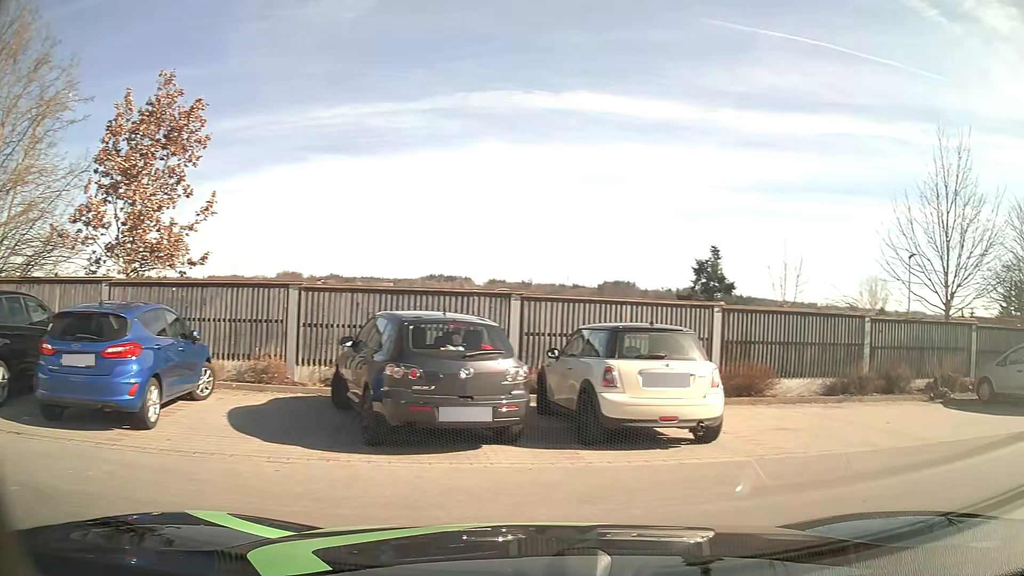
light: Day
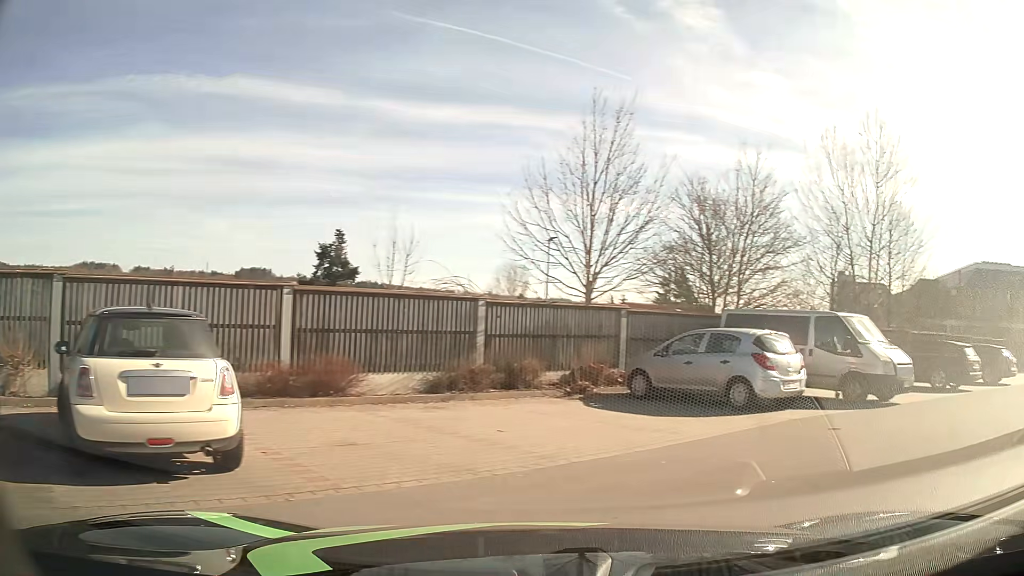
(+0.7, +2.5) m; +31°
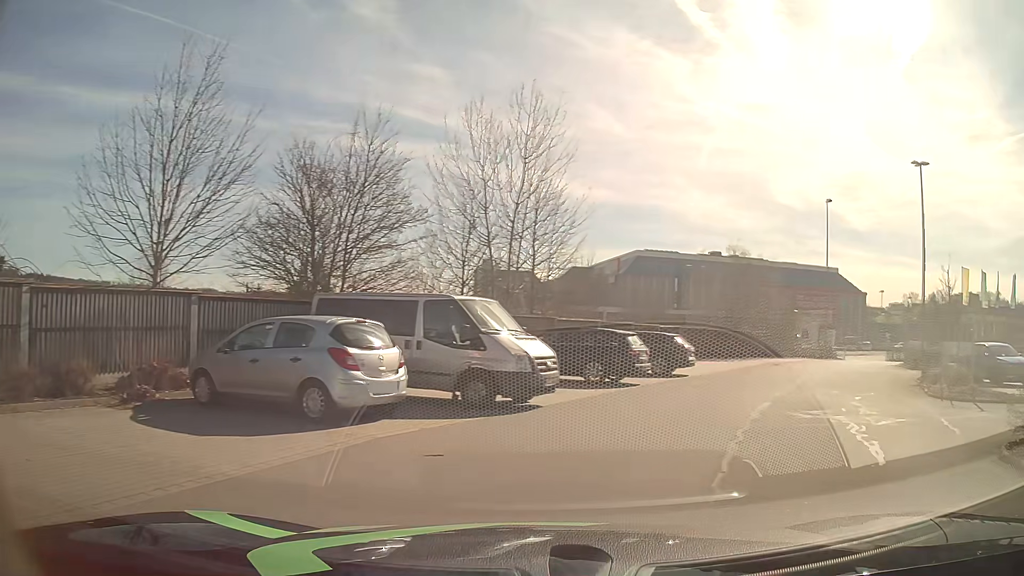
(+0.8, +2.9) m; +31°
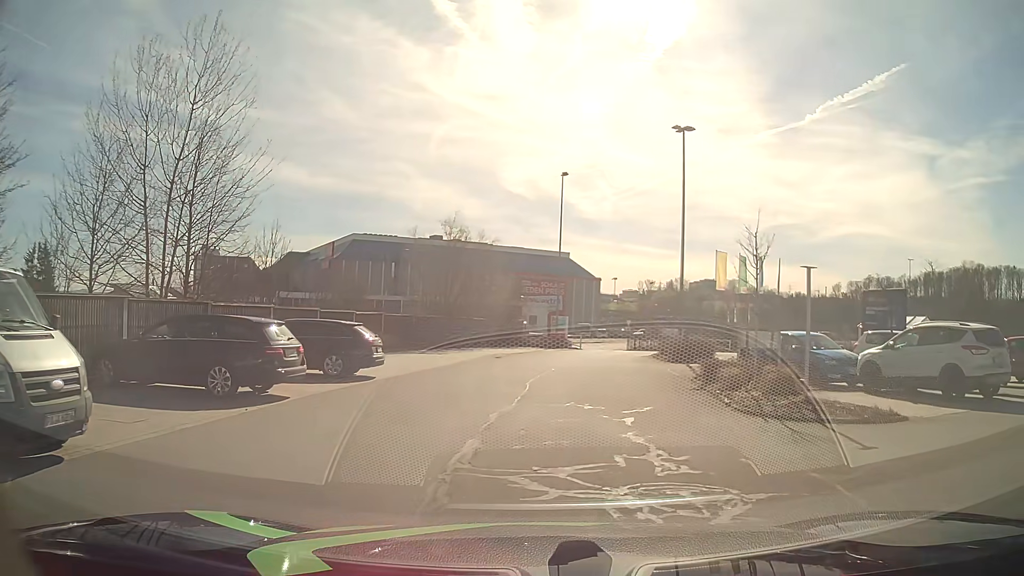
(+1.4, +5.9) m; +23°
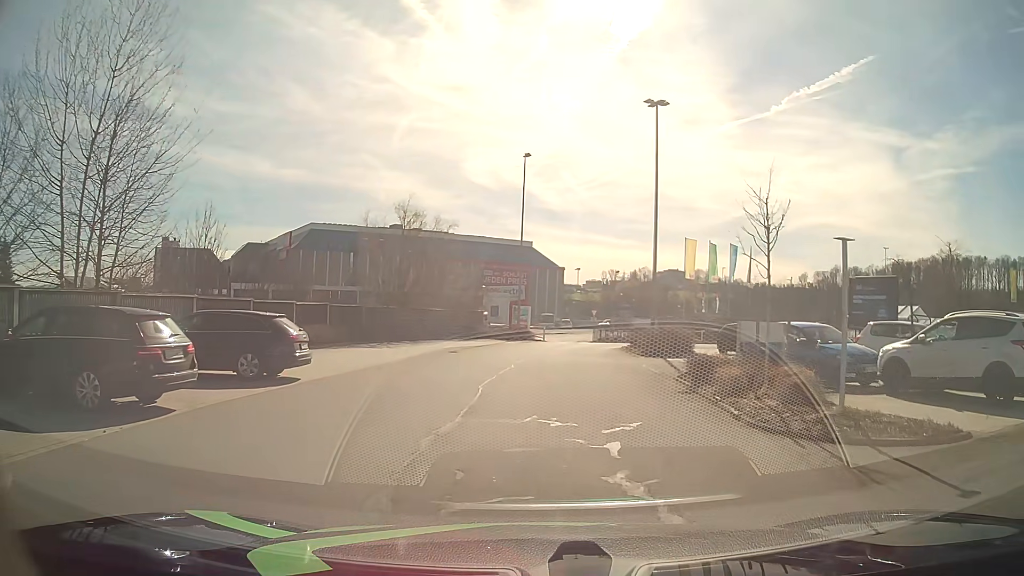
(0.0, +3.0) m; +2°
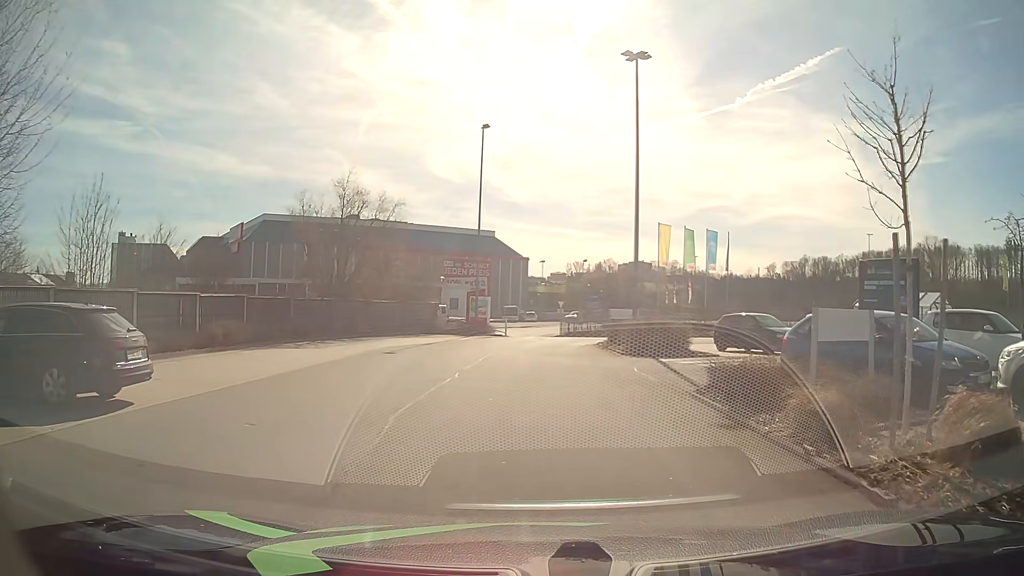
(+0.2, +5.6) m; +5°
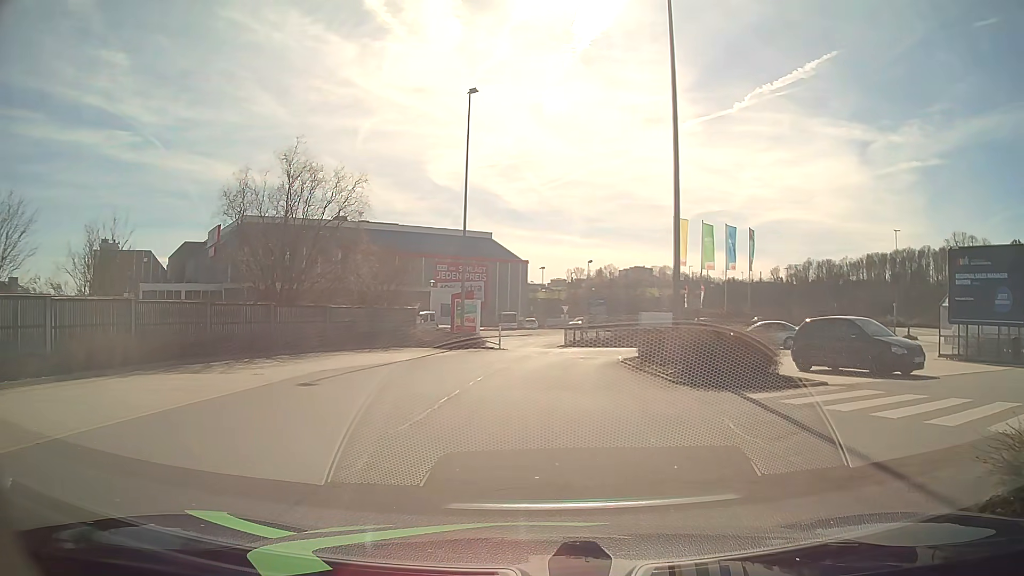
(-0.2, +8.0) m; -2°
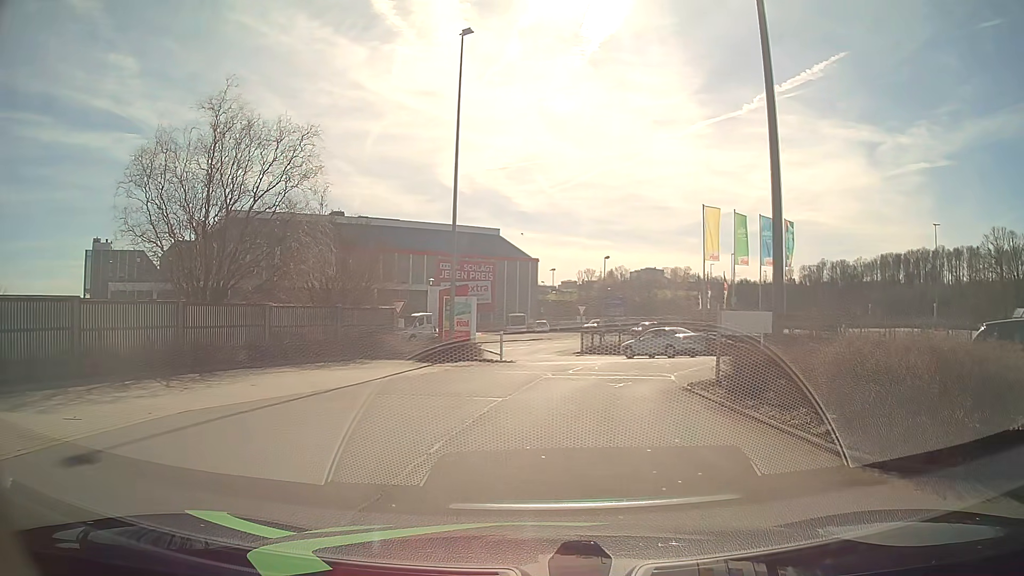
(0.0, +7.7) m; -2°
(0, +10) (+4, +19) (+10, +26) (+7, +35) (+2, +44) (+2, +54) (+9, +61) (+16, +68) (+24, +74) (+32, +80) m
